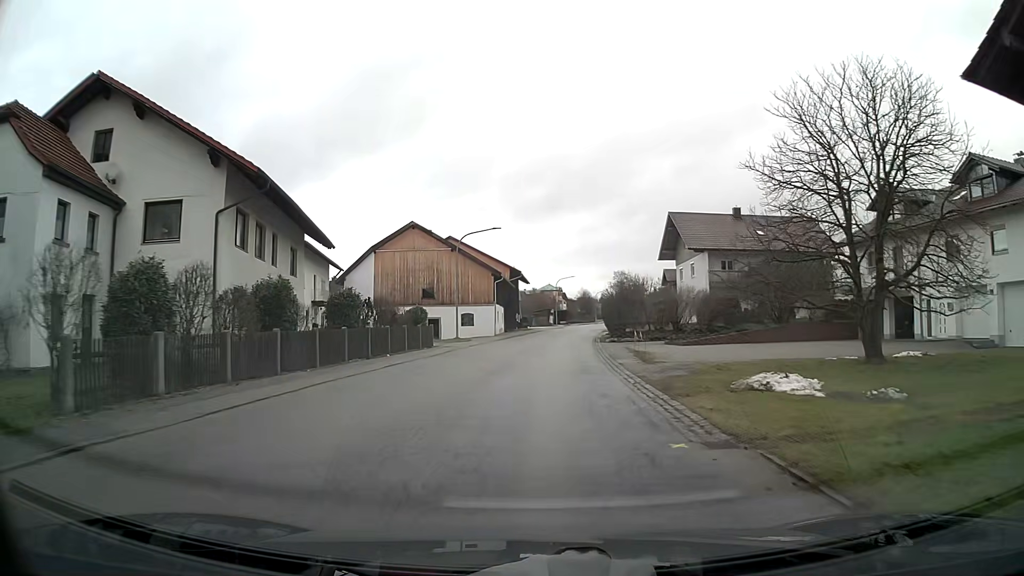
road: tertiary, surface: asphalt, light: Day
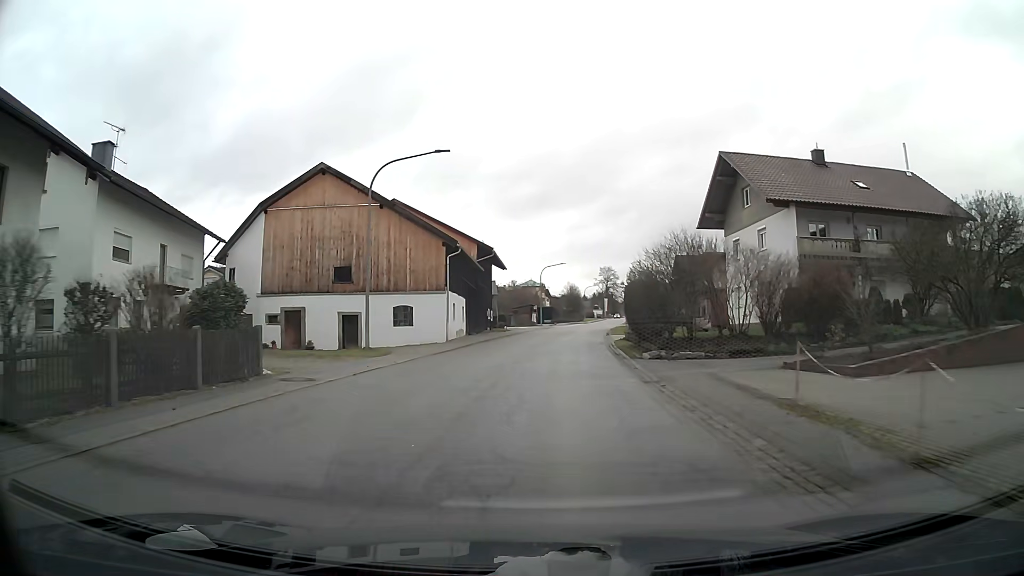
(+0.5, +20.8) m; +3°
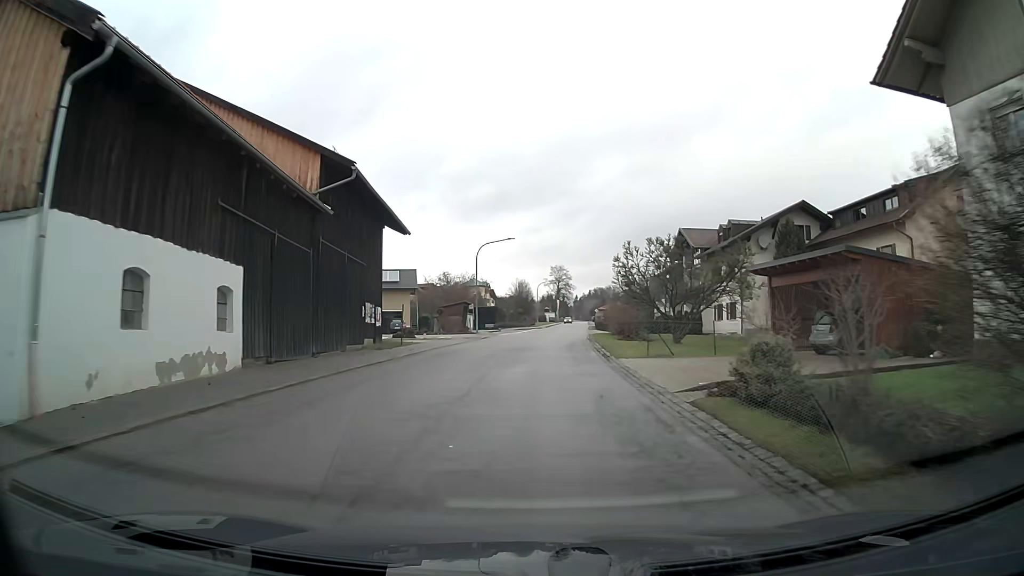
(+0.9, +27.6) m; +4°
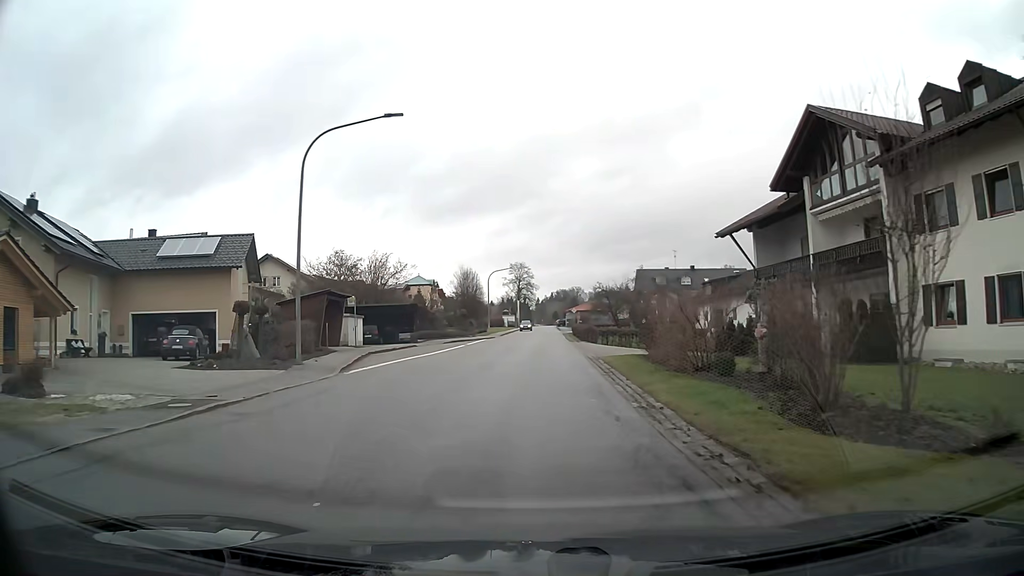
(+1.2, +33.6) m; +3°
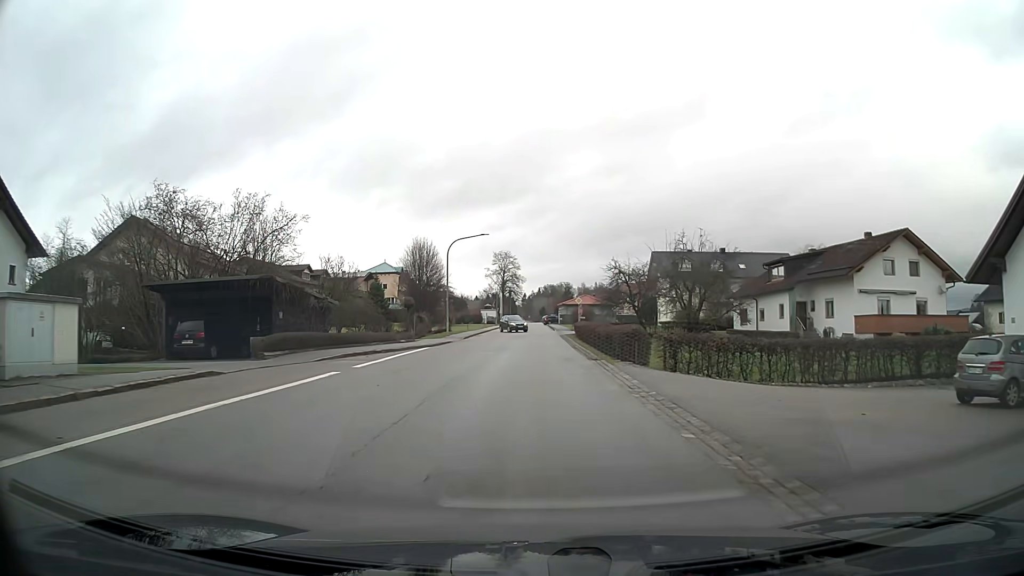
(+0.3, +26.4) m; +1°
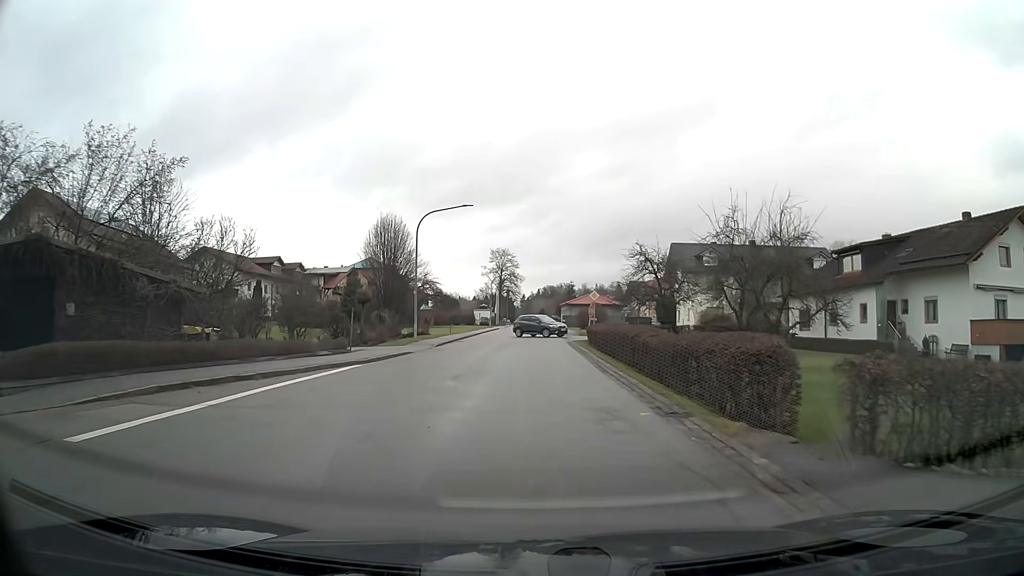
(0.0, +13.0) m; 0°
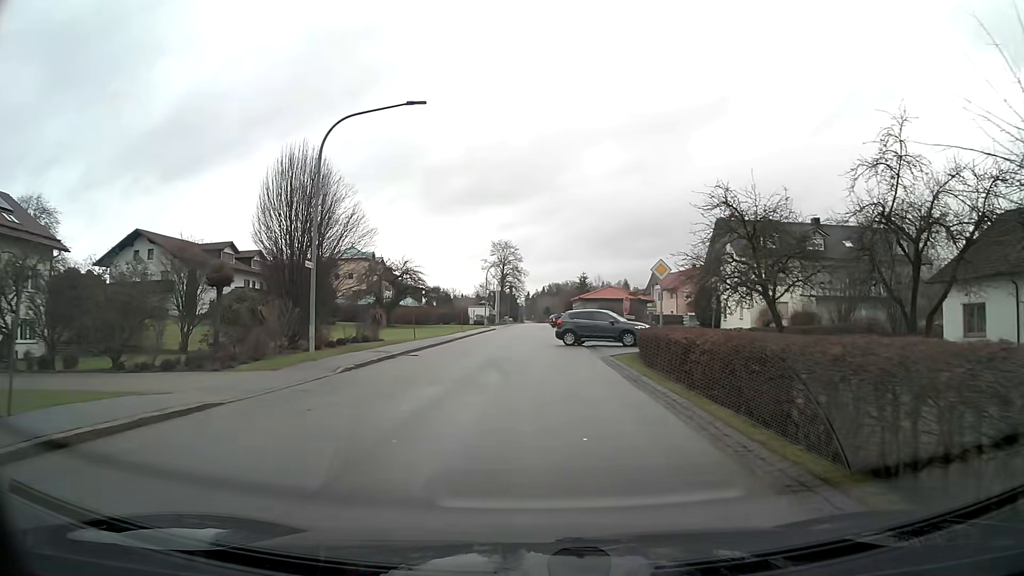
(-0.1, +17.6) m; -1°
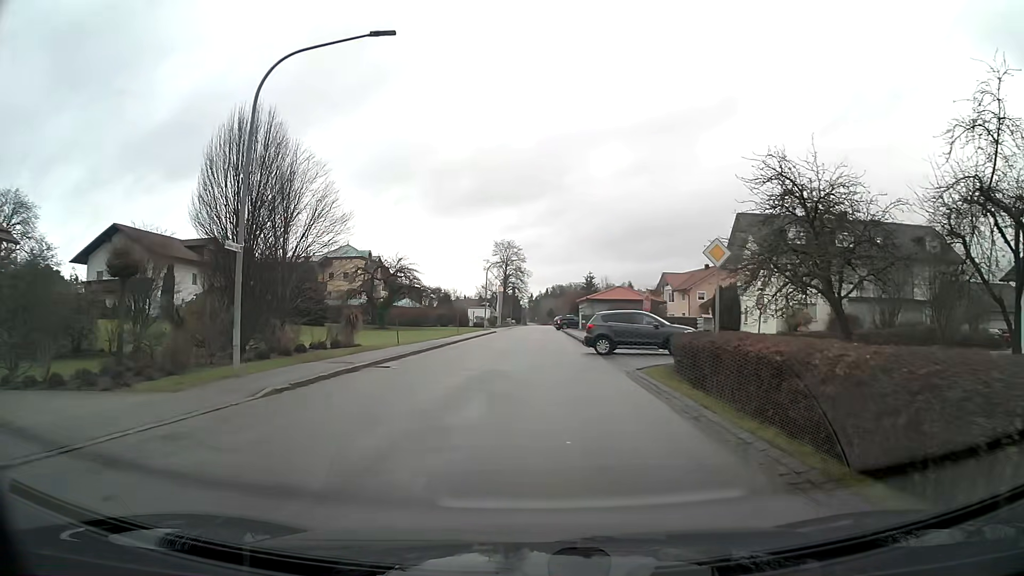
(0.0, +5.2) m; 0°
